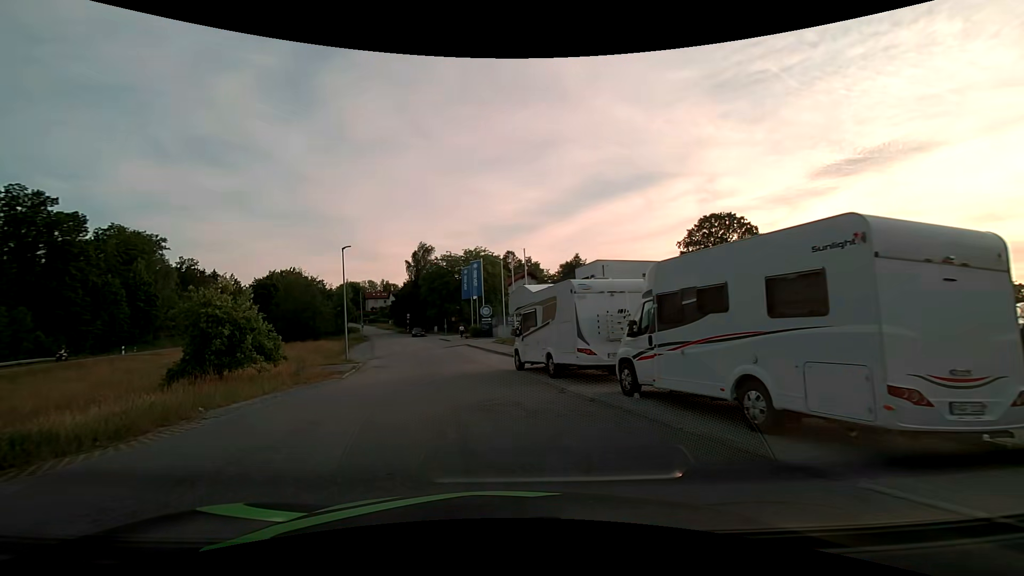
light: Day
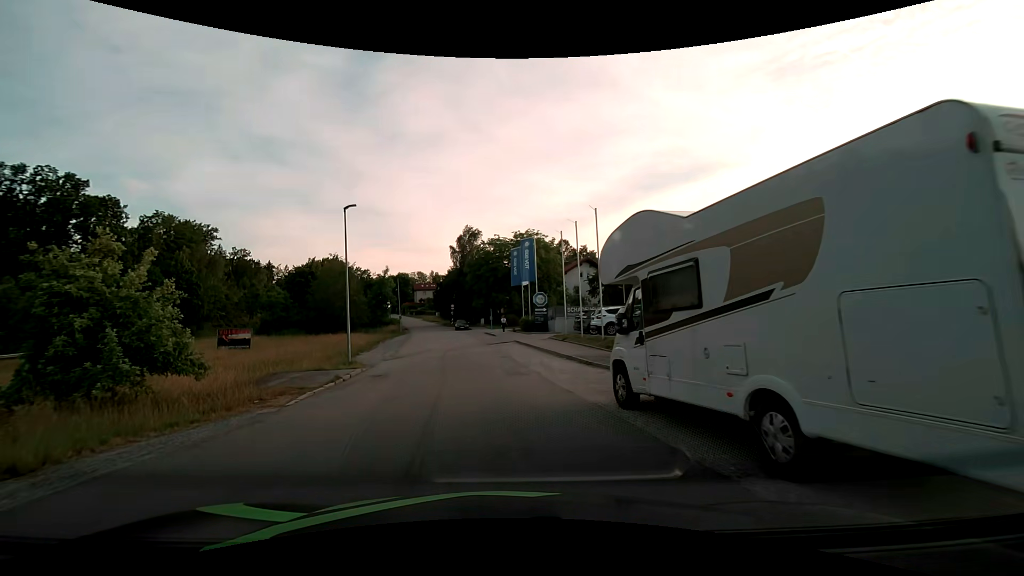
(-0.5, +10.6) m; -6°
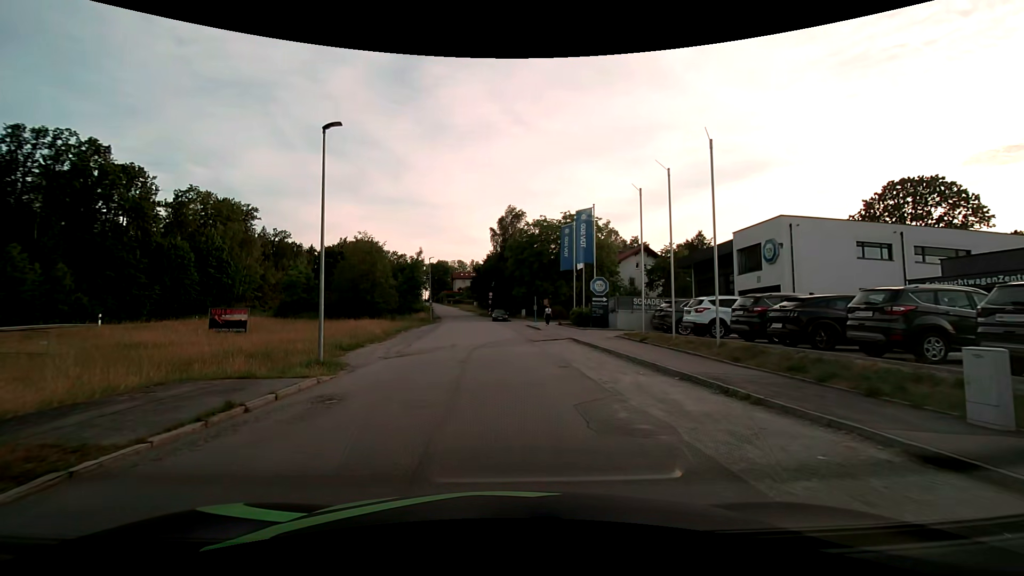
(-0.5, +9.1) m; -4°
